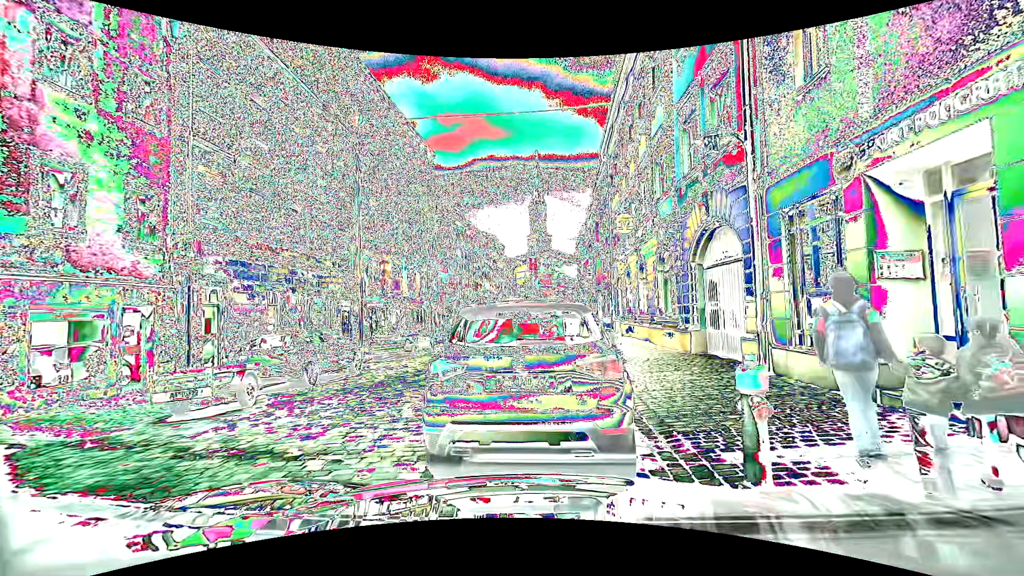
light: Day
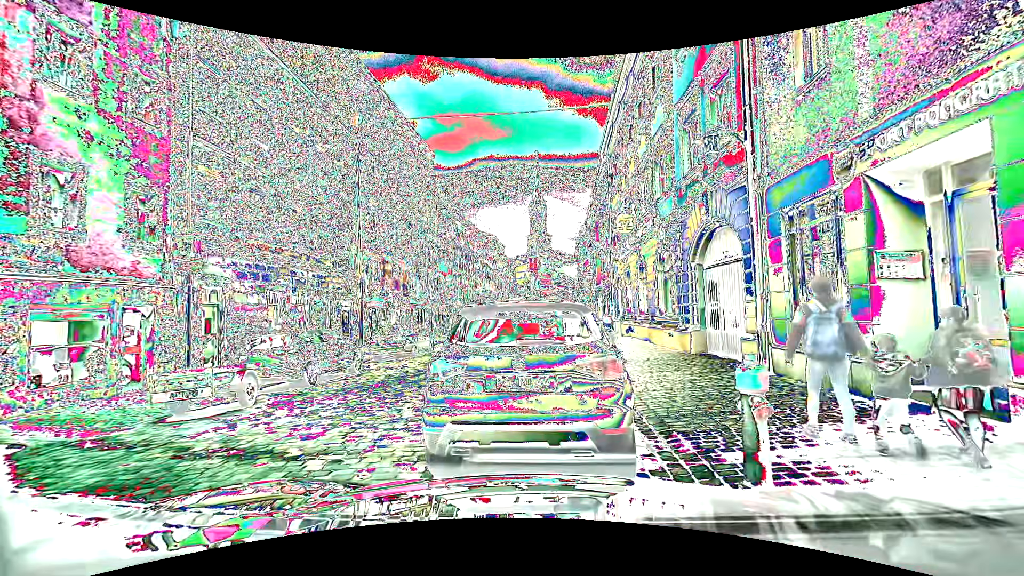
(0.0, 0.0) m; 0°
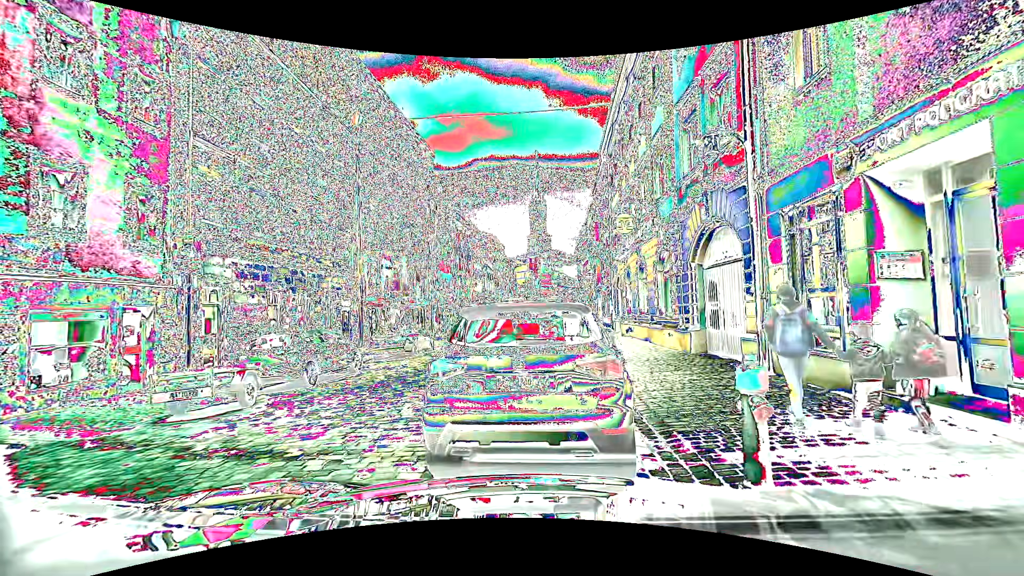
(0.0, 0.0) m; 0°
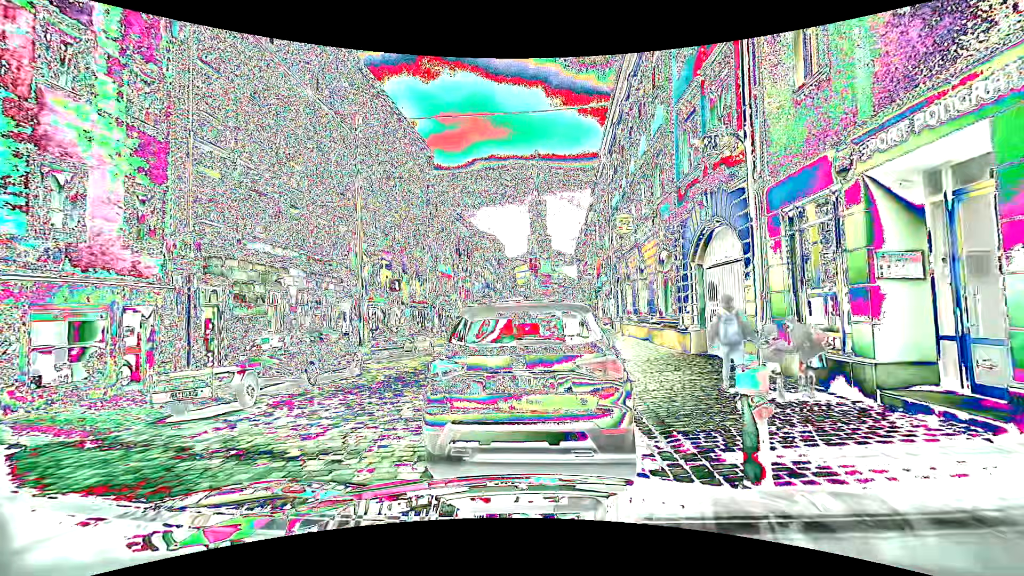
(0.0, 0.0) m; 0°
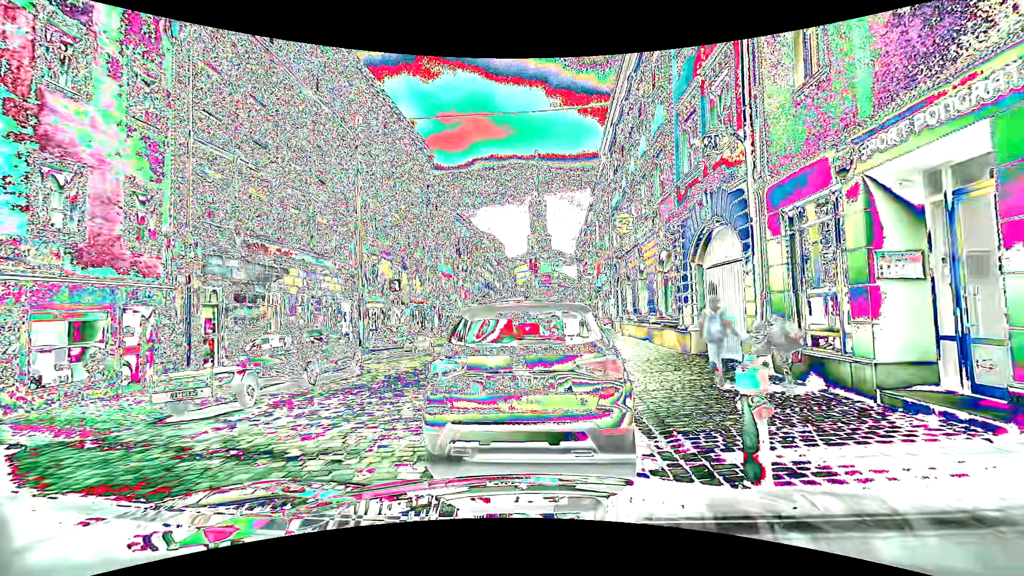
(0.0, 0.0) m; 0°
